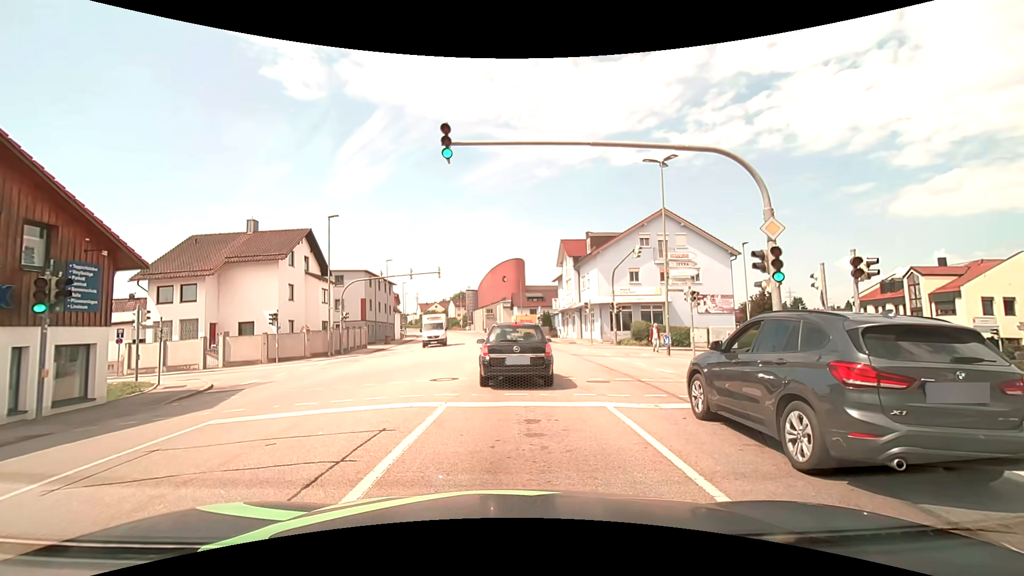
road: tertiary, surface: asphalt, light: Day
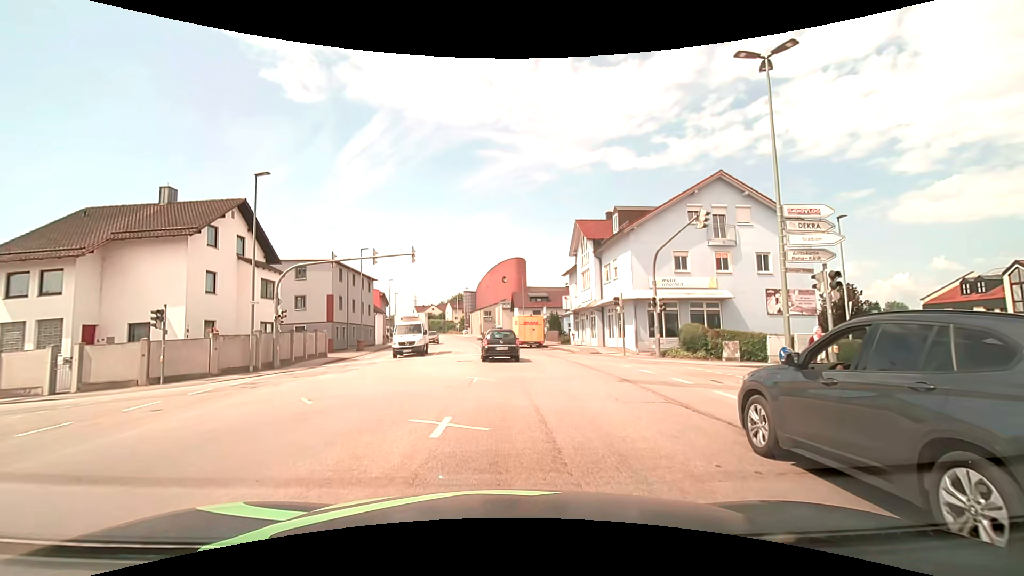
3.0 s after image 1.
(+0.1, +11.5) m; 0°
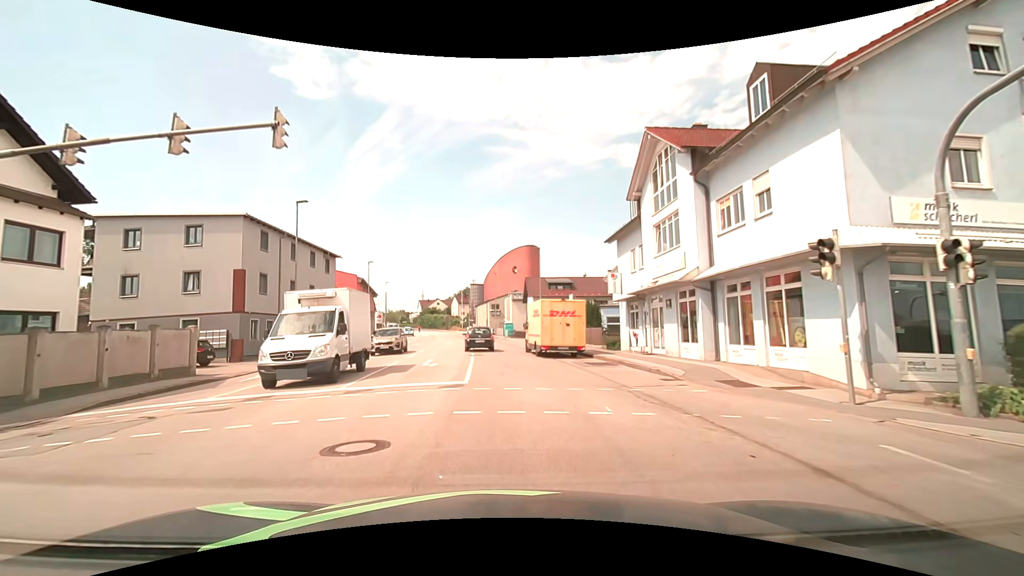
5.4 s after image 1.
(+0.2, +18.3) m; 0°
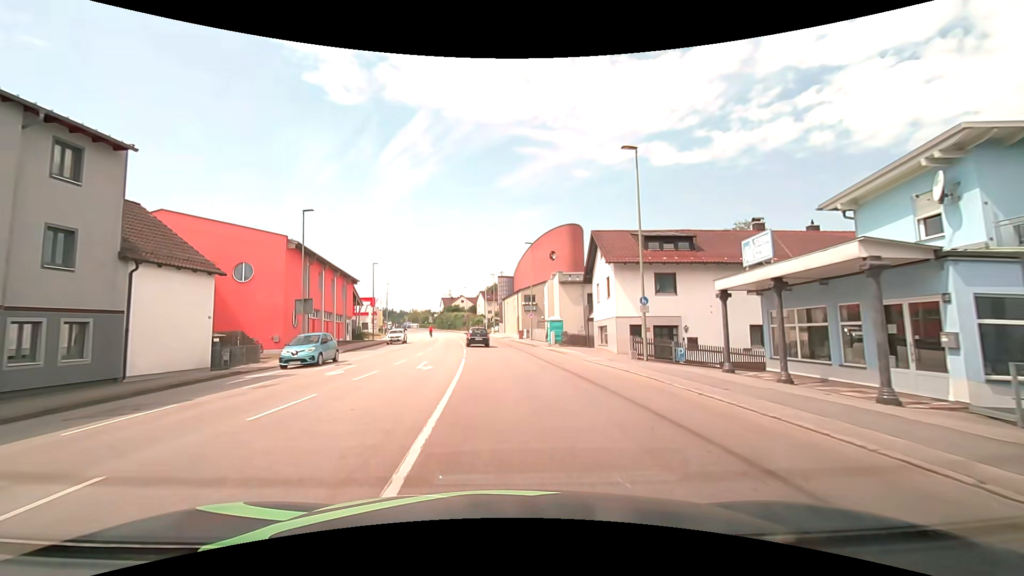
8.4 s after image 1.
(-0.9, +30.2) m; -3°
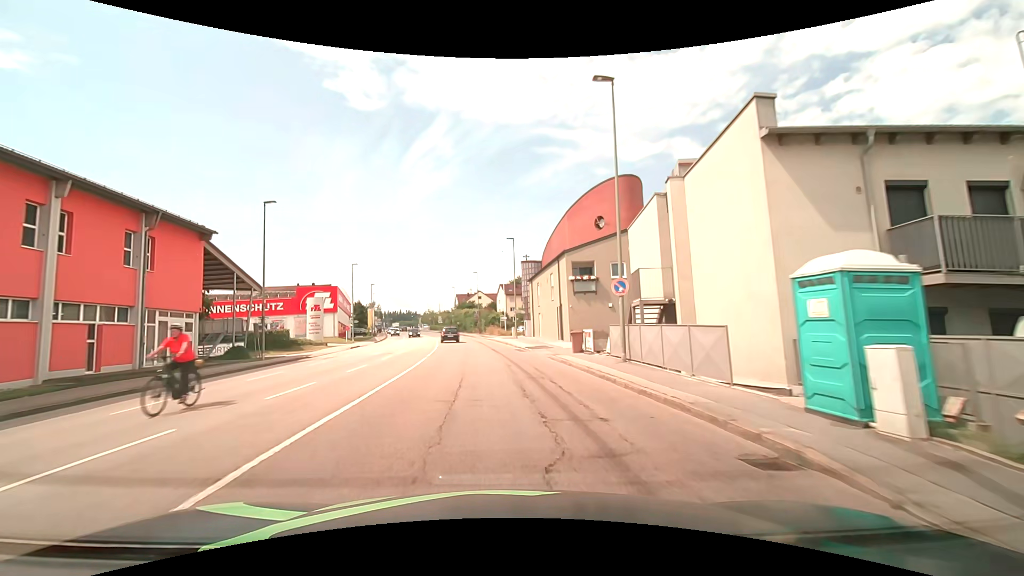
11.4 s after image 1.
(-0.5, +35.0) m; -3°
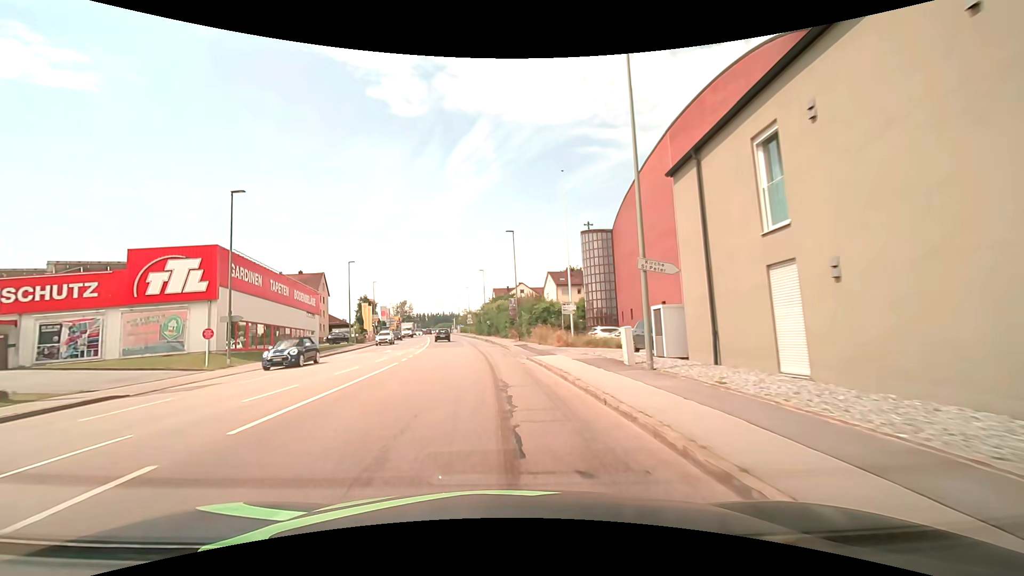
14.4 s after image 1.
(-1.6, +37.1) m; -5°
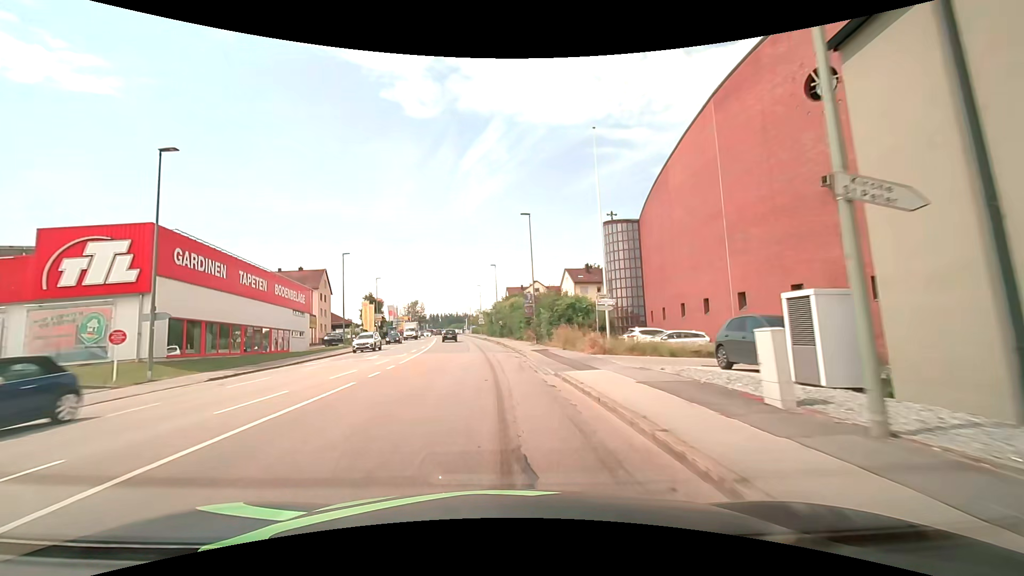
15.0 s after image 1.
(-0.1, +7.5) m; -2°
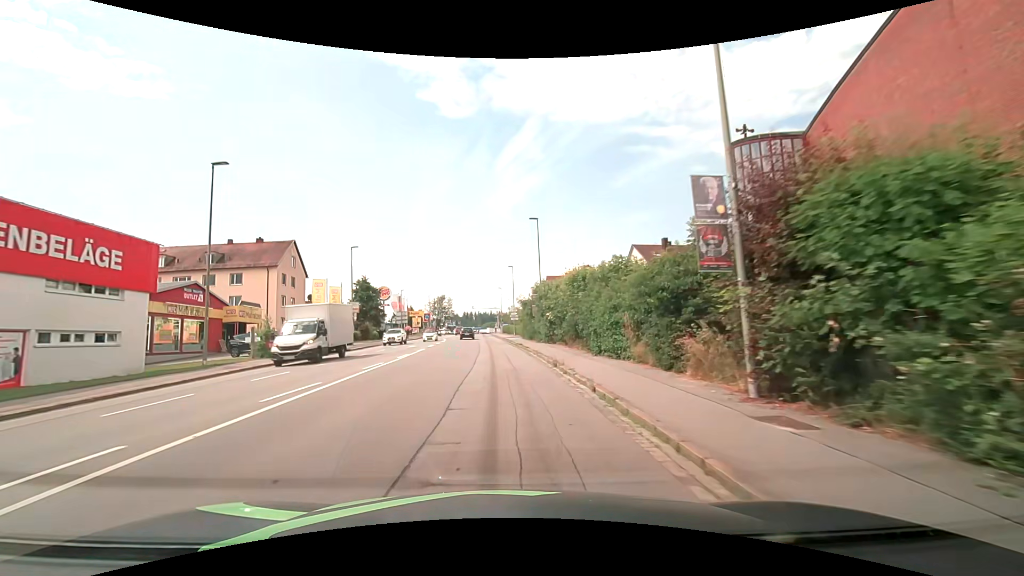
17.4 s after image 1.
(-1.2, +30.1) m; -4°
(0, +10) (0, +20) (-1, +30) (-1, +40) (-2, +50) (-2, +60) (-3, +70) (-3, +80) (-4, +90) (-4, +100) m
